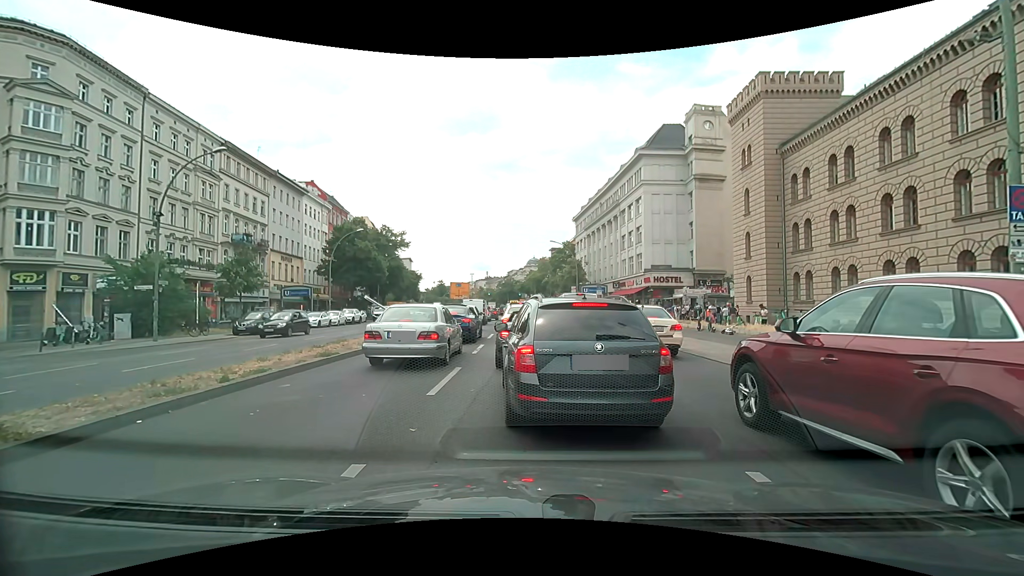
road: primary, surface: asphalt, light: Day
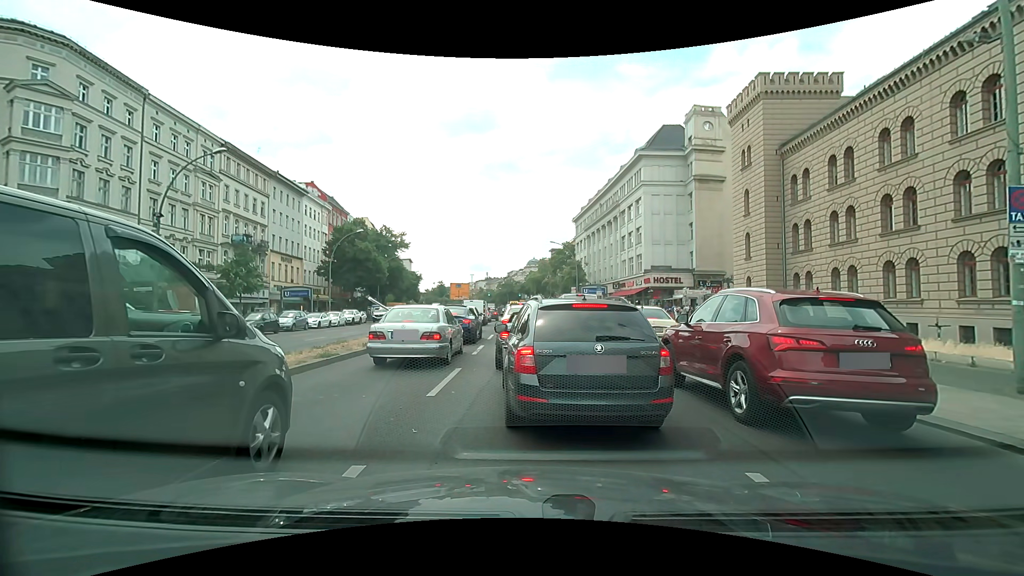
(0.0, +0.1) m; 0°
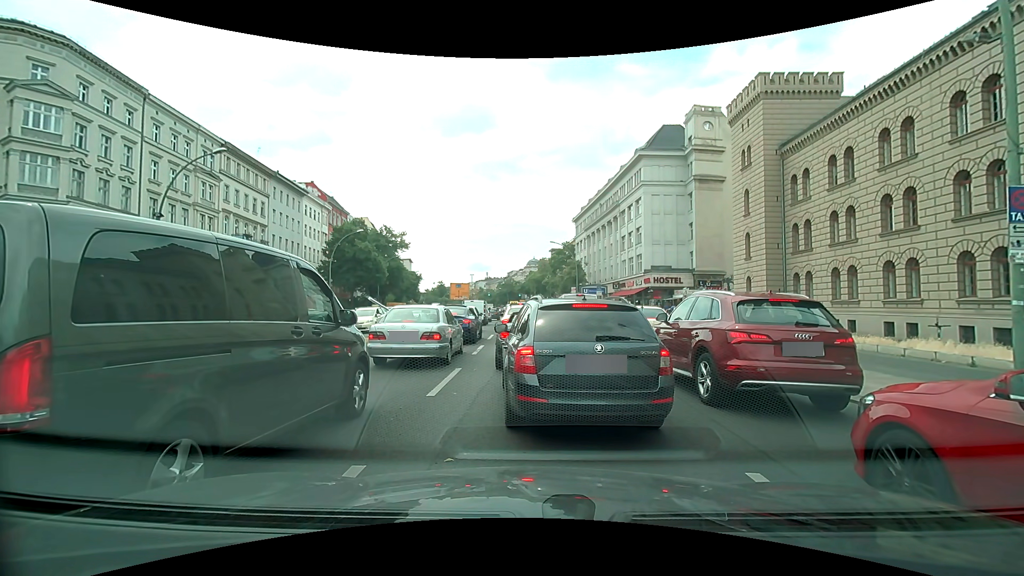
(0.0, 0.0) m; 0°
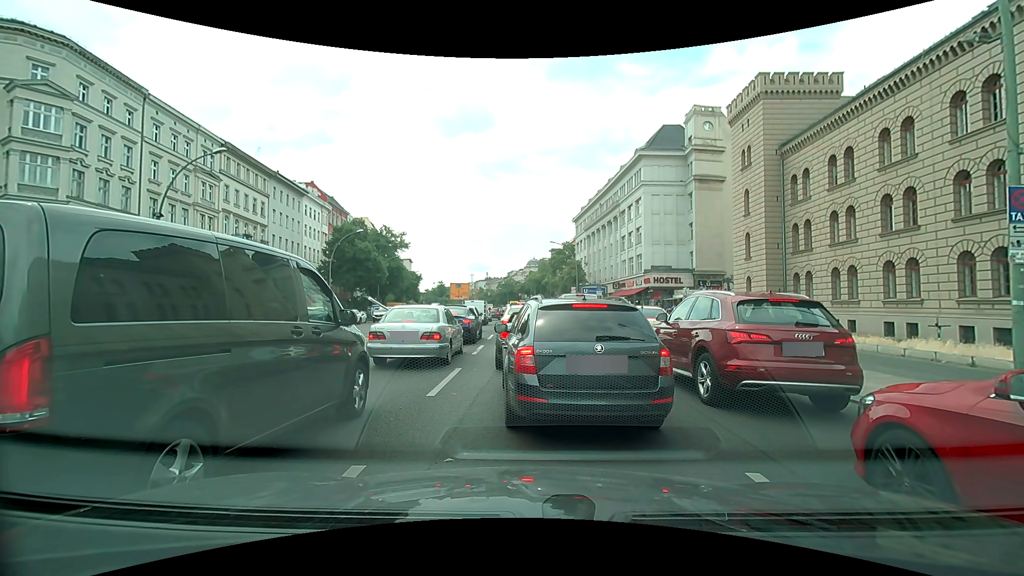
(0.0, 0.0) m; 0°
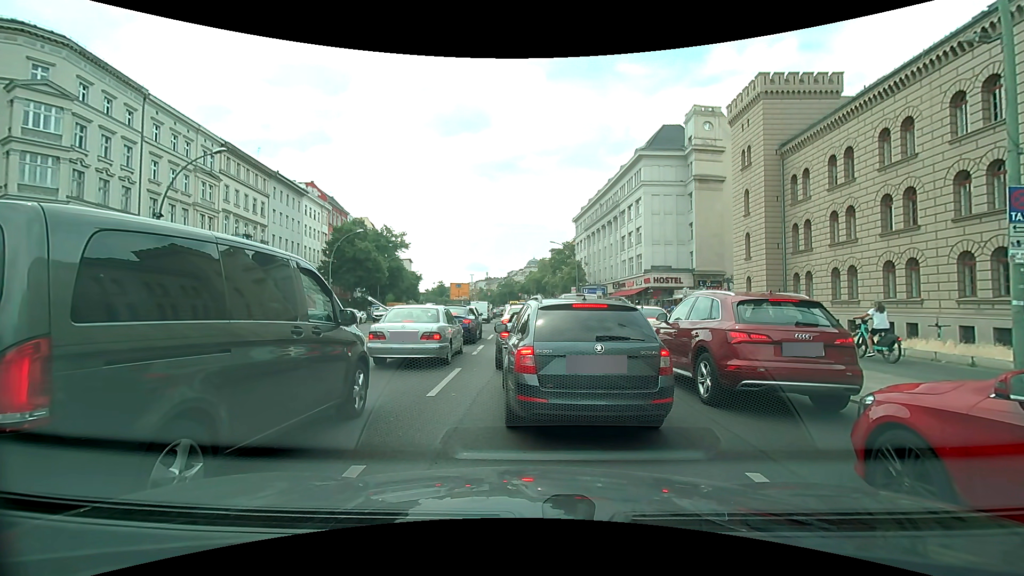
(0.0, 0.0) m; 0°
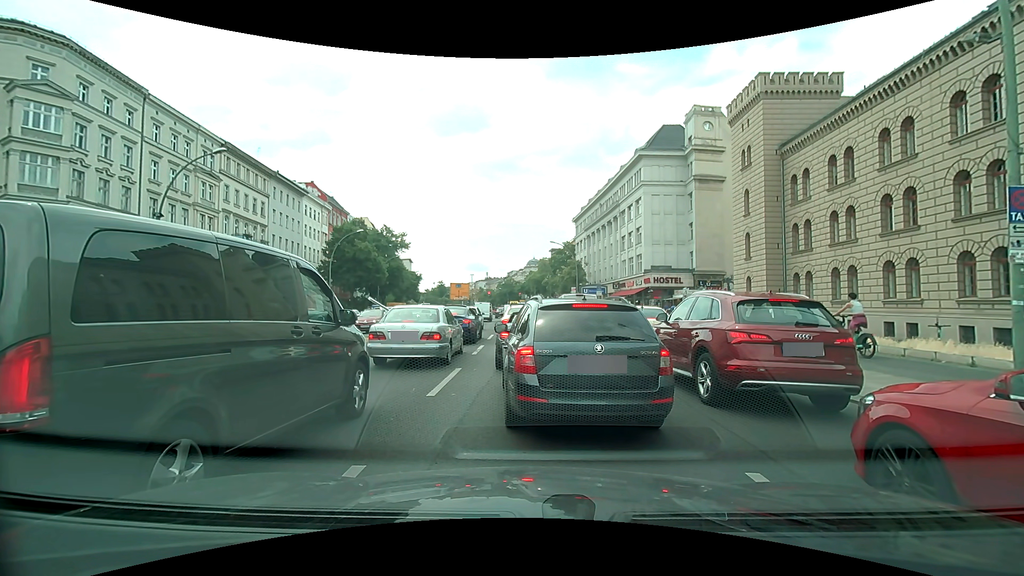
(0.0, 0.0) m; 0°
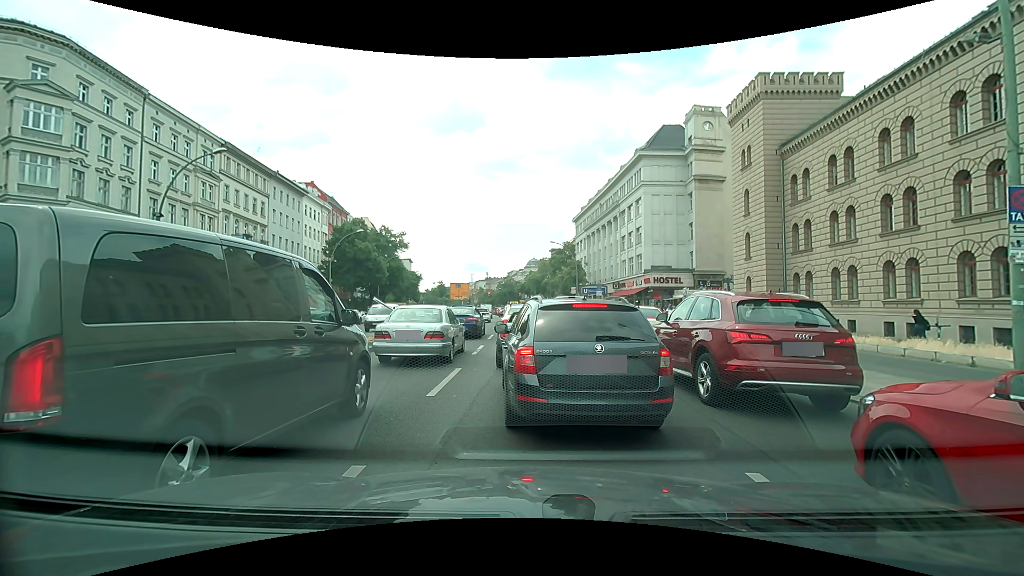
(0.0, 0.0) m; 0°
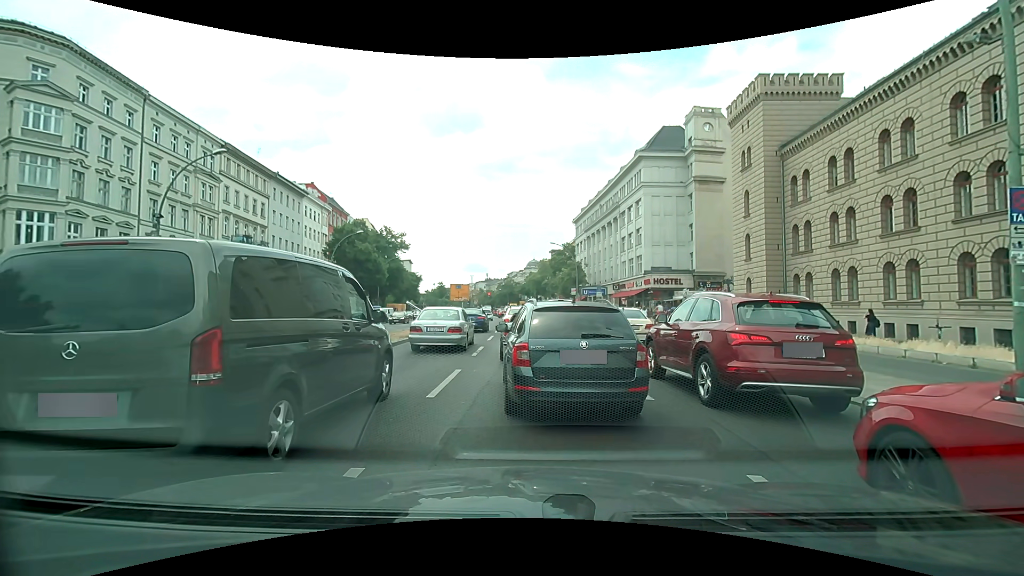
(0.0, 0.0) m; 0°
